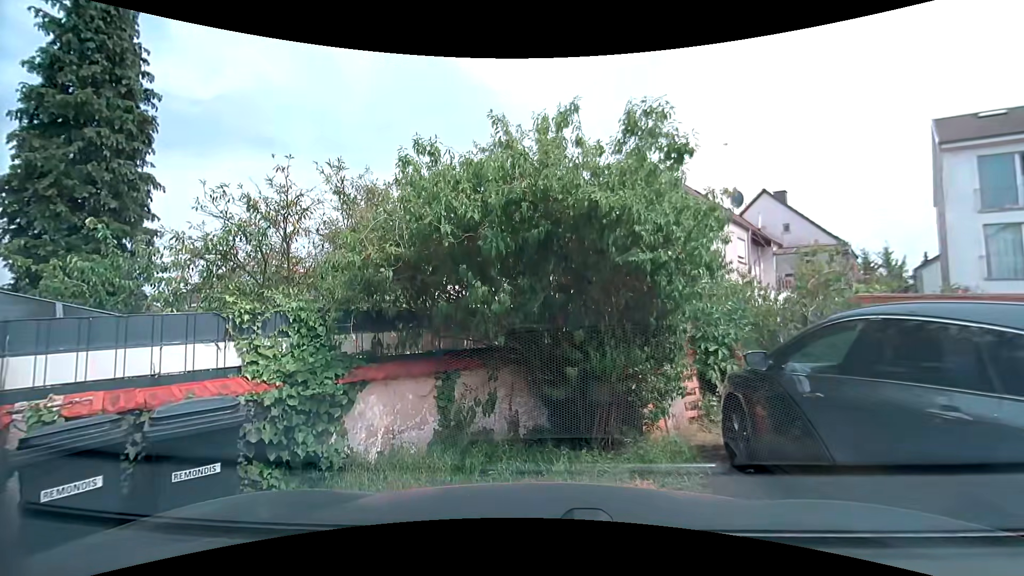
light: Day
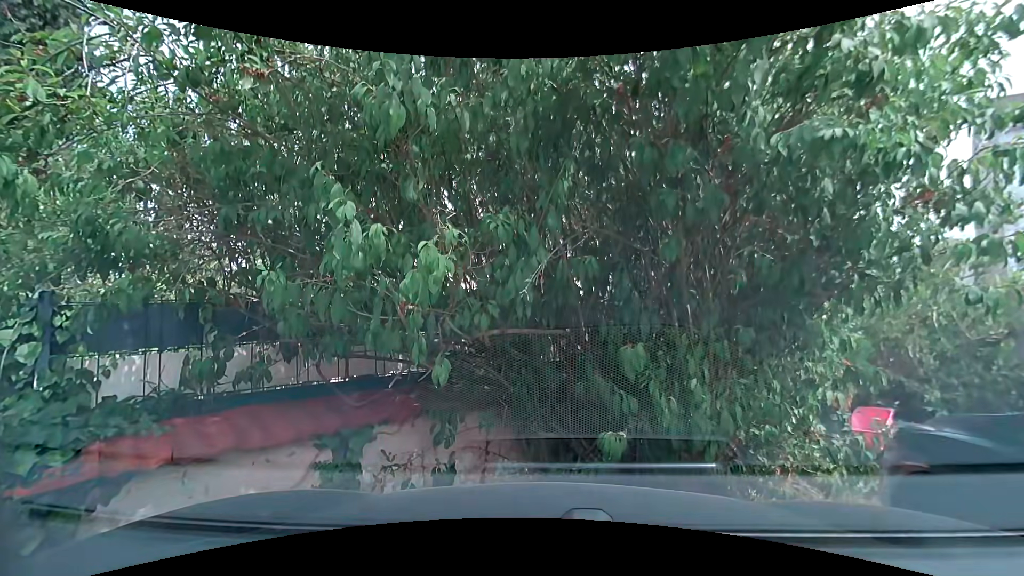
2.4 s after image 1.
(0.0, +2.3) m; 0°
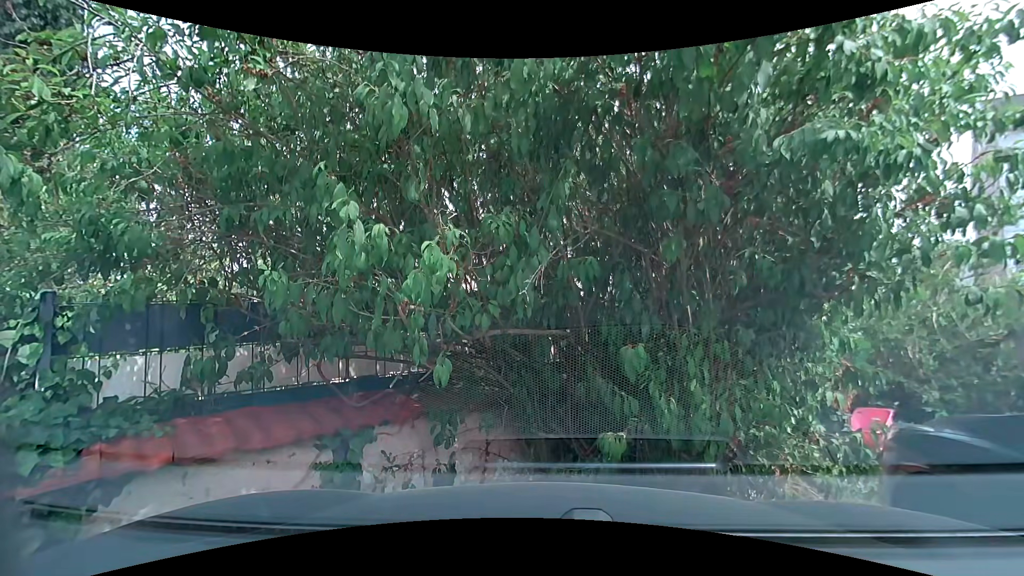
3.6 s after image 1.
(0.0, +0.1) m; 0°
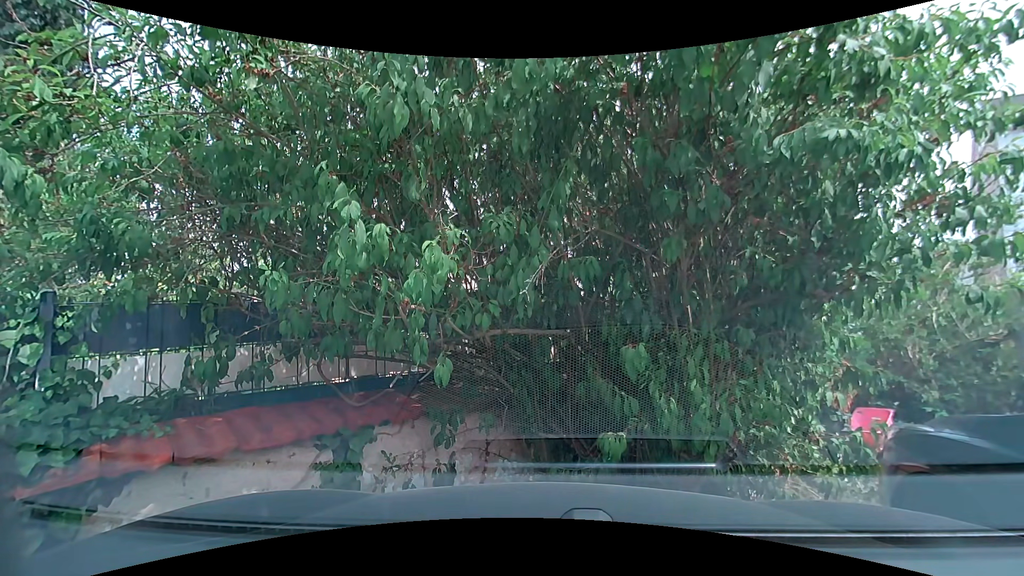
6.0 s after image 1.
(0.0, 0.0) m; 0°
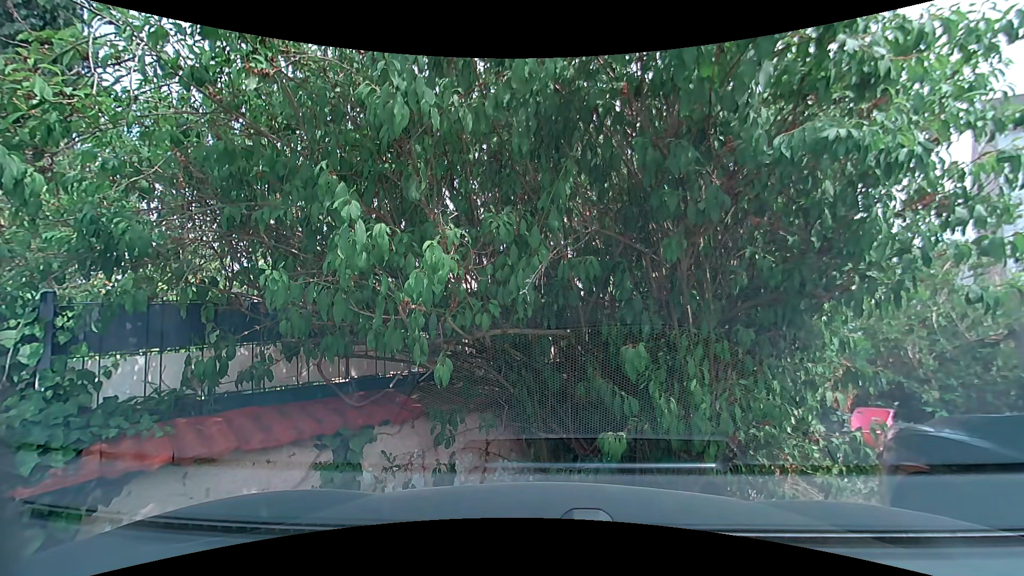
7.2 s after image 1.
(0.0, 0.0) m; 0°
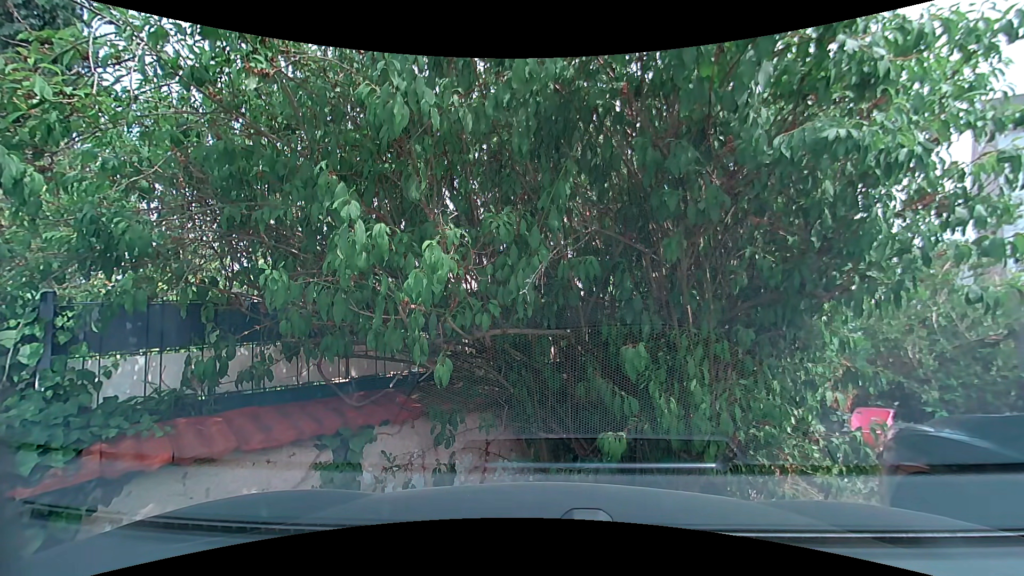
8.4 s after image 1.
(0.0, 0.0) m; 0°
